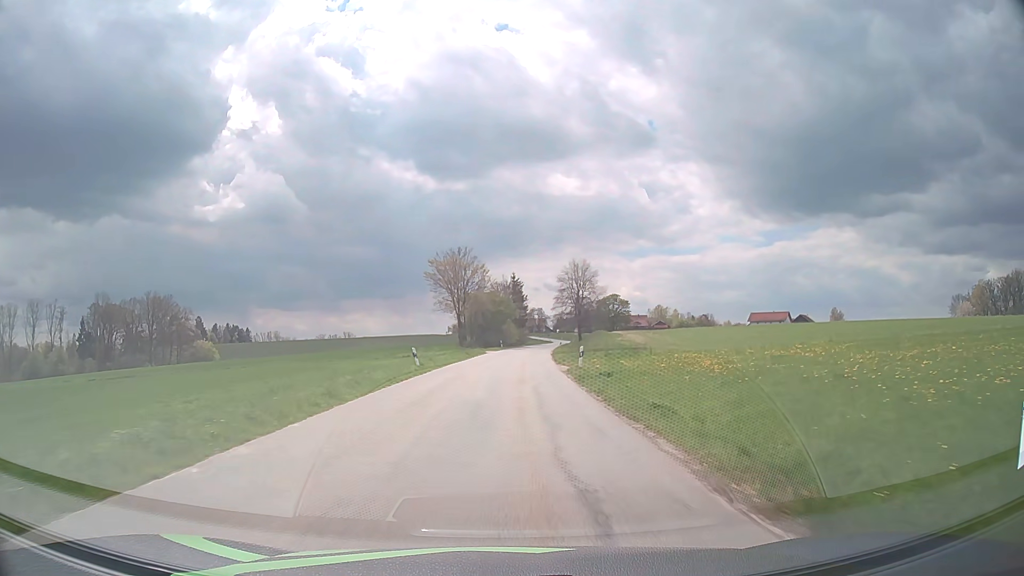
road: tertiary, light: Day
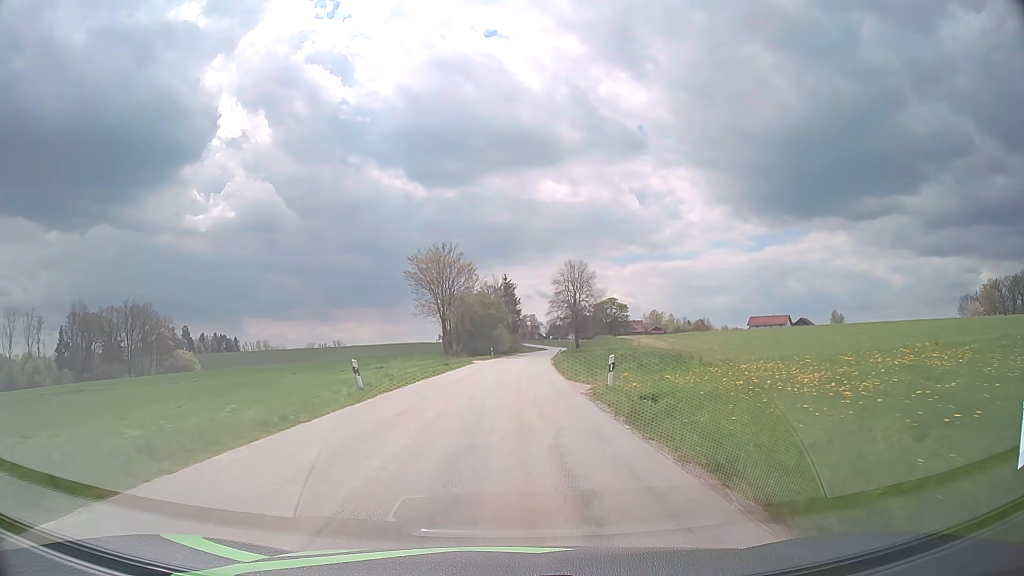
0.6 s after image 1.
(+0.1, +10.3) m; +1°
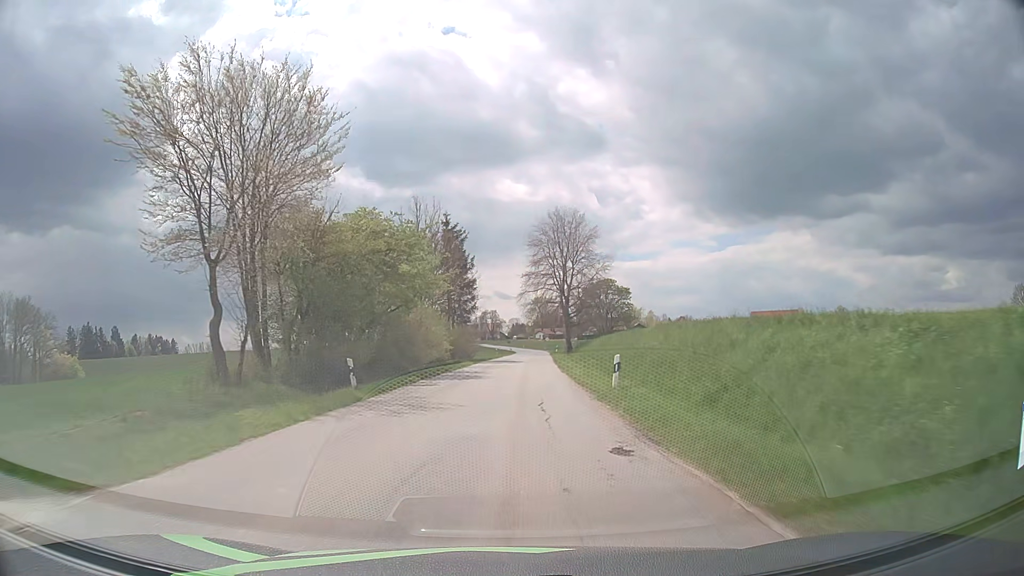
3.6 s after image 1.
(+1.4, +51.6) m; +3°
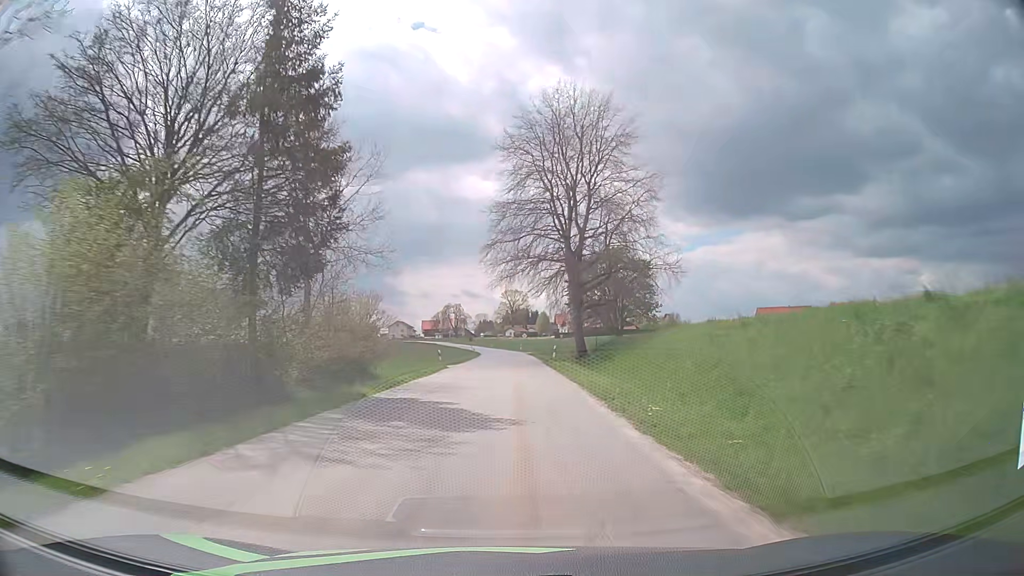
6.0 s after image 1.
(+1.0, +40.6) m; +3°
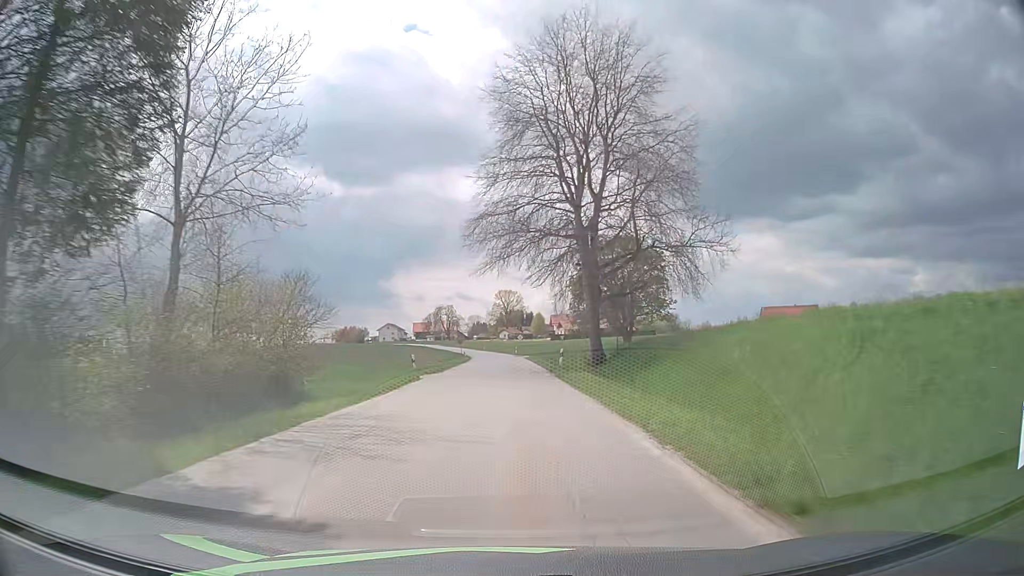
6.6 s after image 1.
(+0.1, +10.1) m; +1°
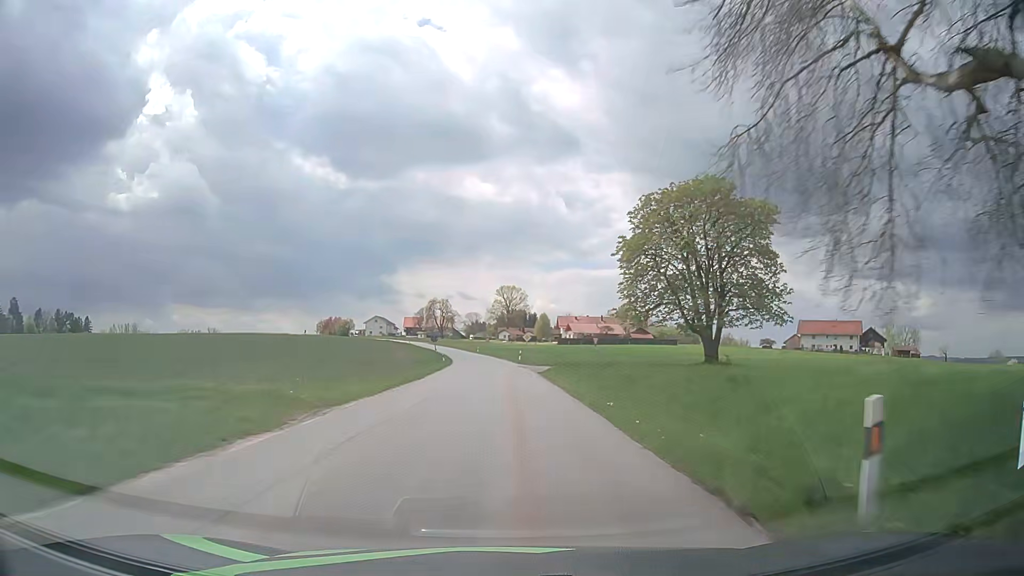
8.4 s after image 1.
(0.0, +30.4) m; 0°
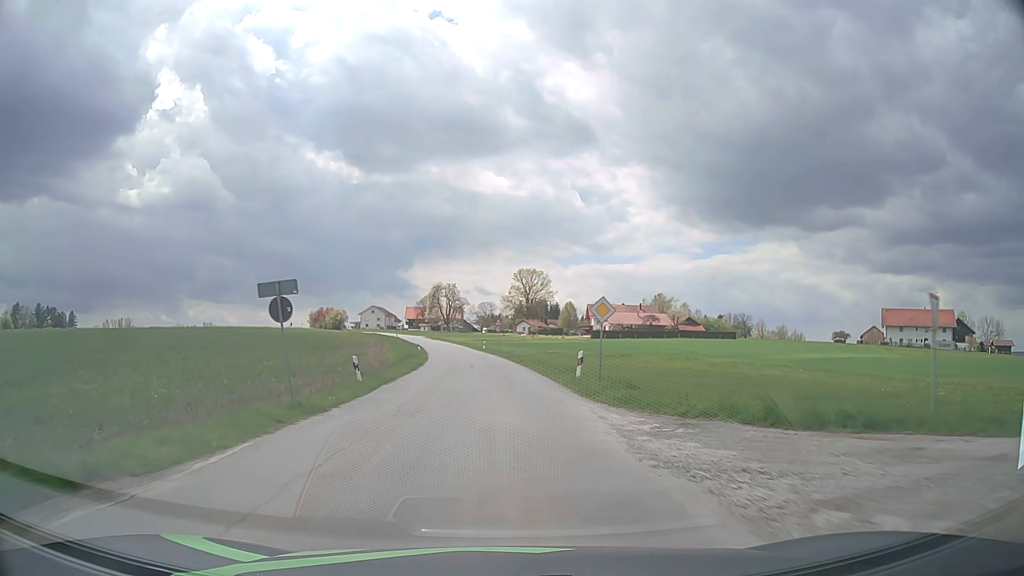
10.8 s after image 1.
(-0.2, +40.7) m; -1°
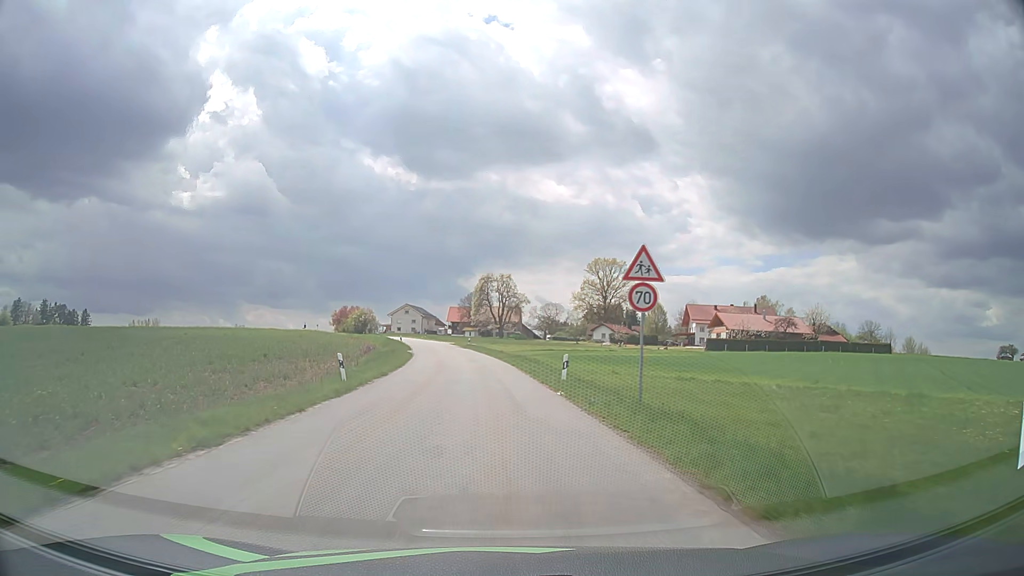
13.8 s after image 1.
(-2.1, +50.6) m; -5°
(0, +10) (-1, +20) (-1, +30) (-2, +40) (-3, +50) (-4, +60) (-6, +70) (-8, +79) (-11, +89) (-13, +99) m
